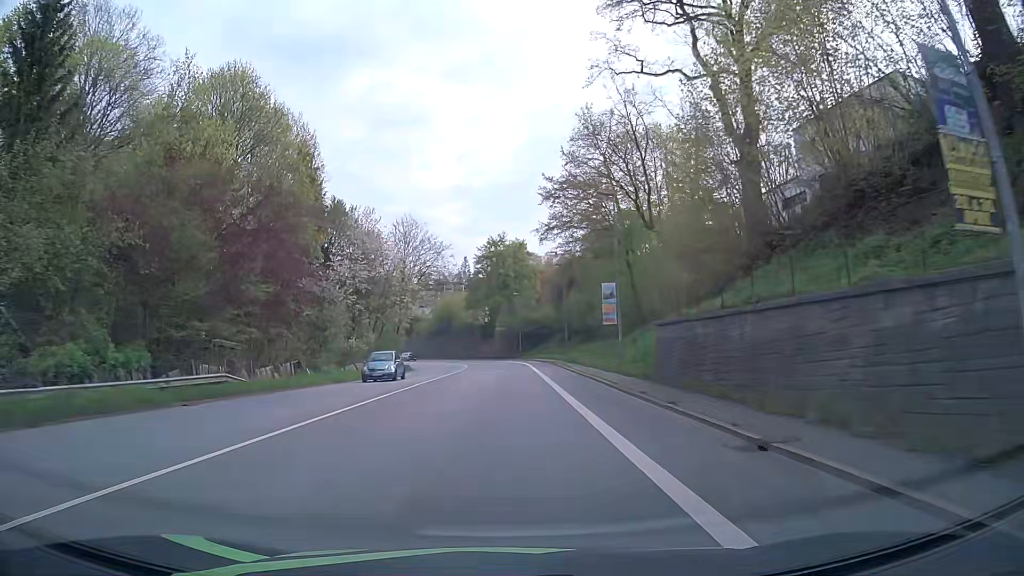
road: primary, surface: asphalt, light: Day
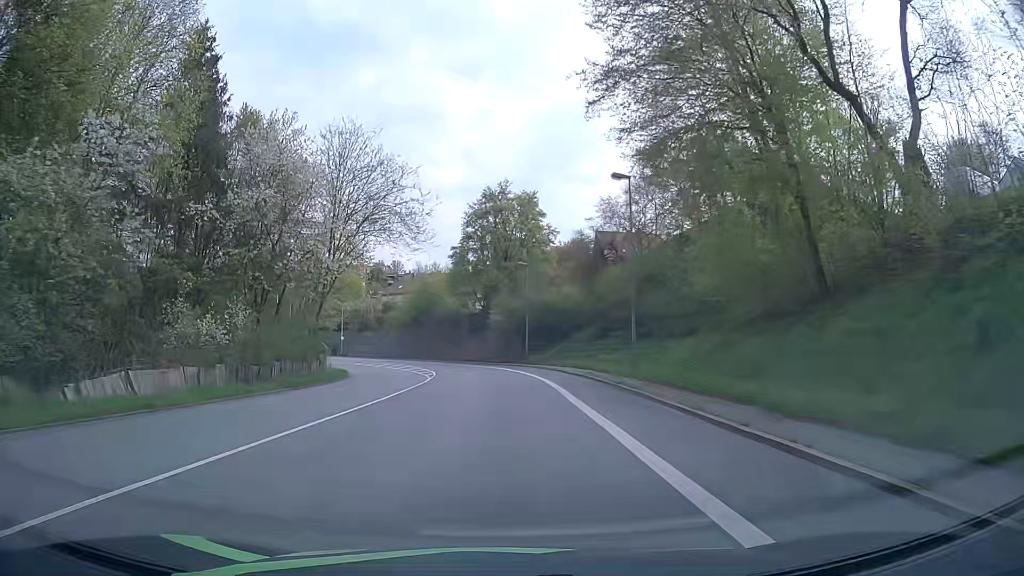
(+0.1, +30.4) m; 0°
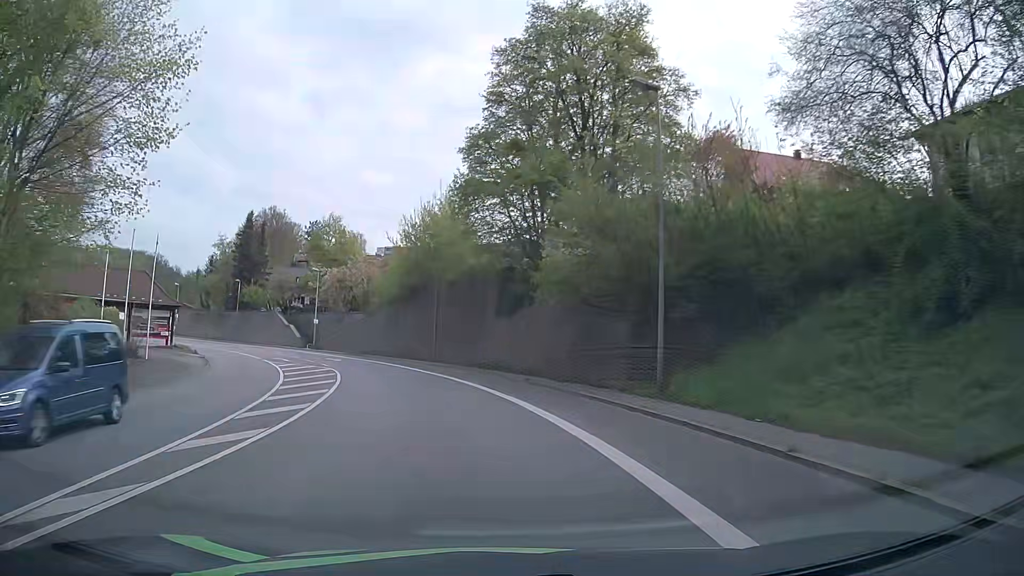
(-0.4, +38.2) m; -4°
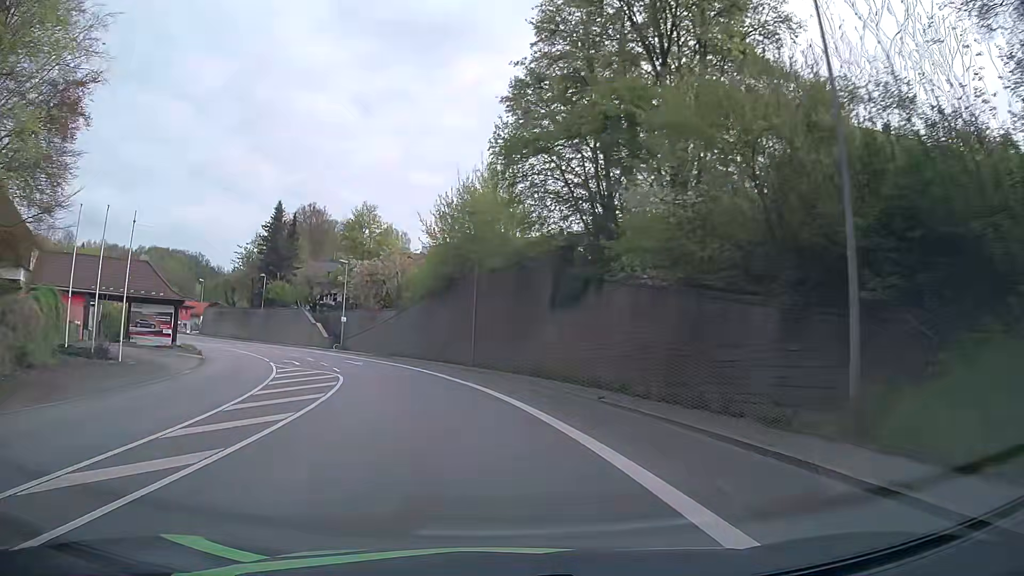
(-0.2, +7.6) m; -5°
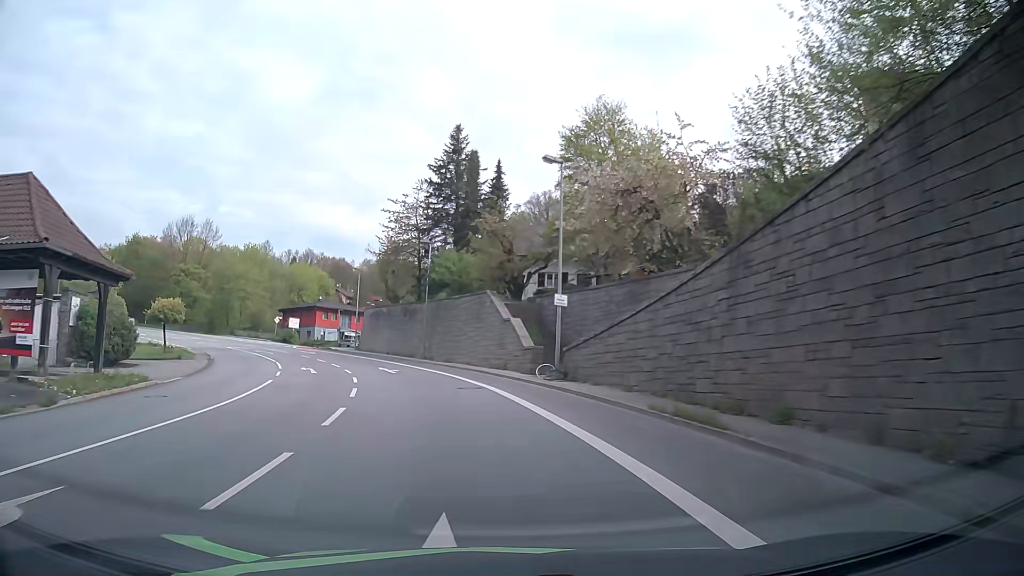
(-6.9, +37.2) m; -21°
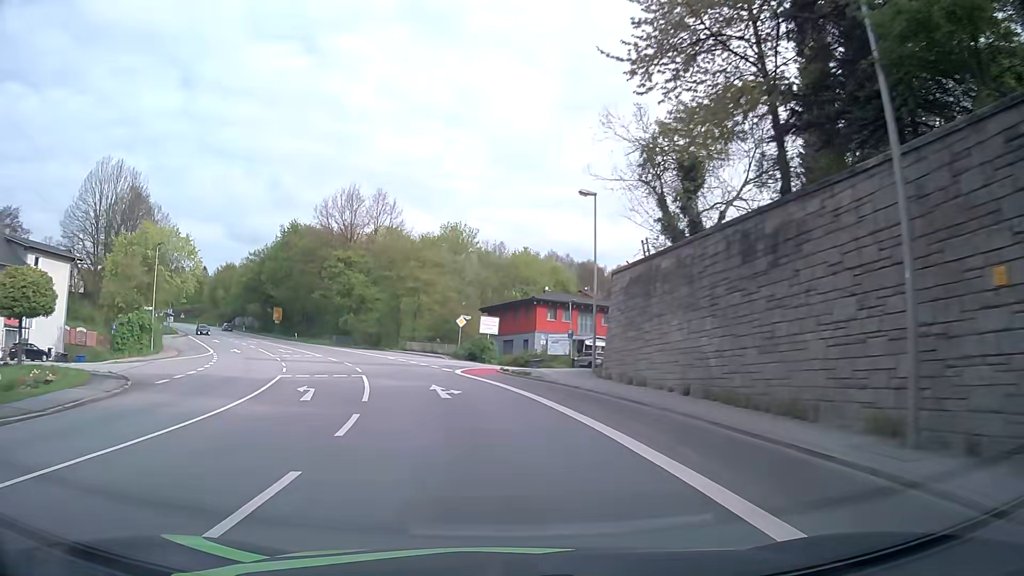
(-7.3, +37.0) m; -22°
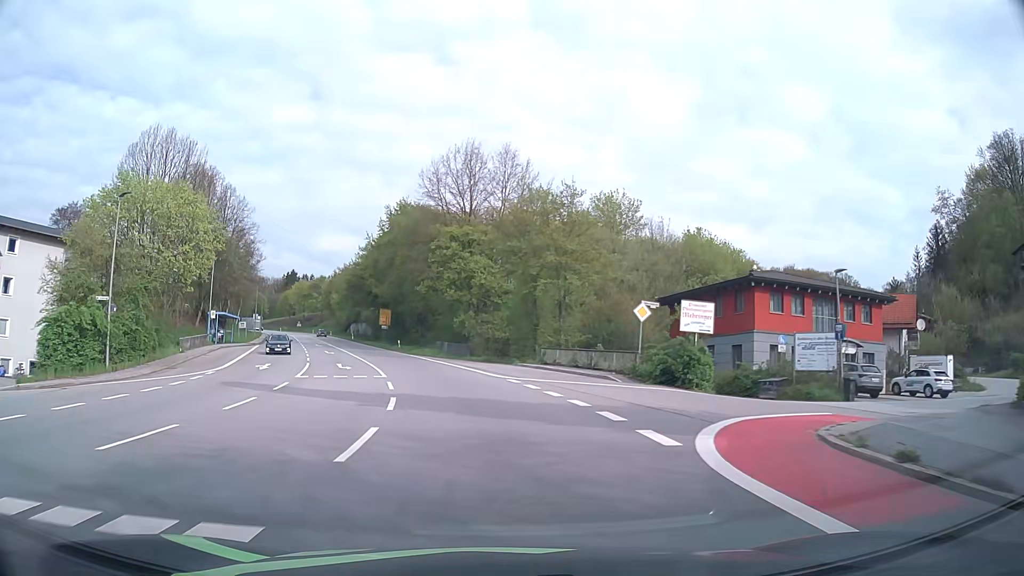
(-2.5, +22.6) m; -12°
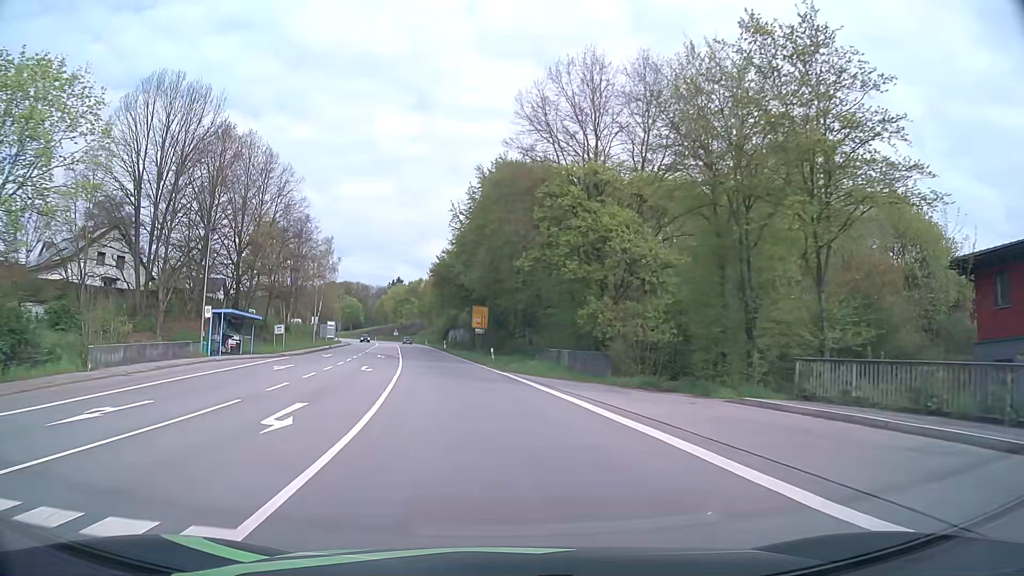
(-2.0, +22.7) m; -10°
(0, +10) (-1, +20) (-3, +30) (-4, +40) (-6, +50) (-7, +60) (-9, +69) (-10, +79) (-12, +89) (-14, +99) m
